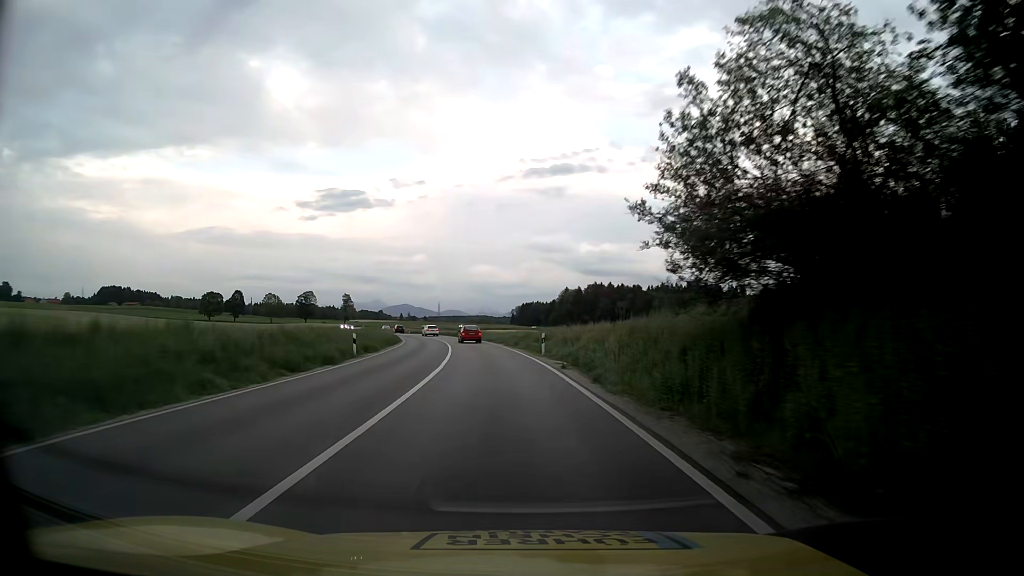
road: primary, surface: asphalt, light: Day
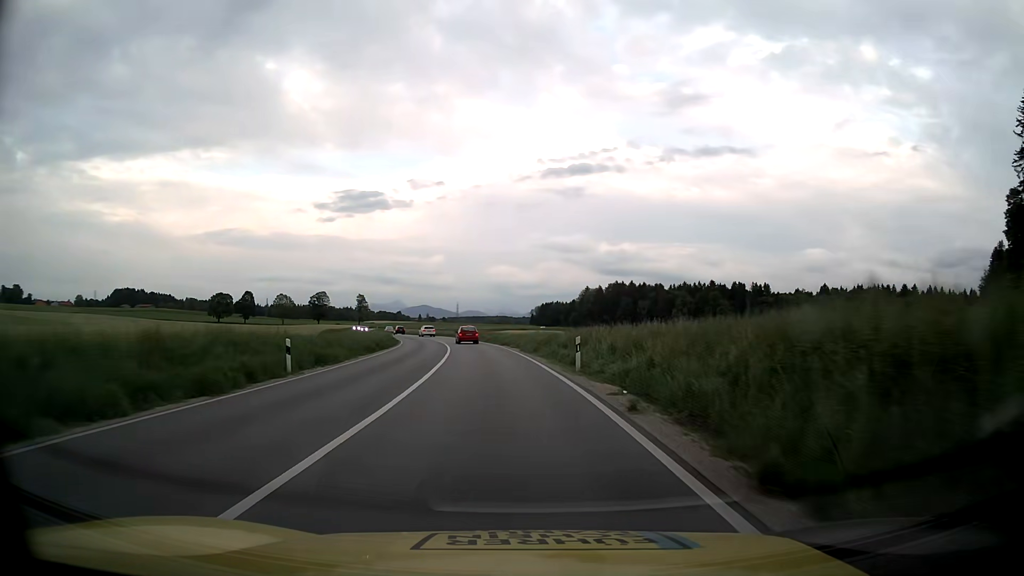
(-0.1, +11.1) m; -2°
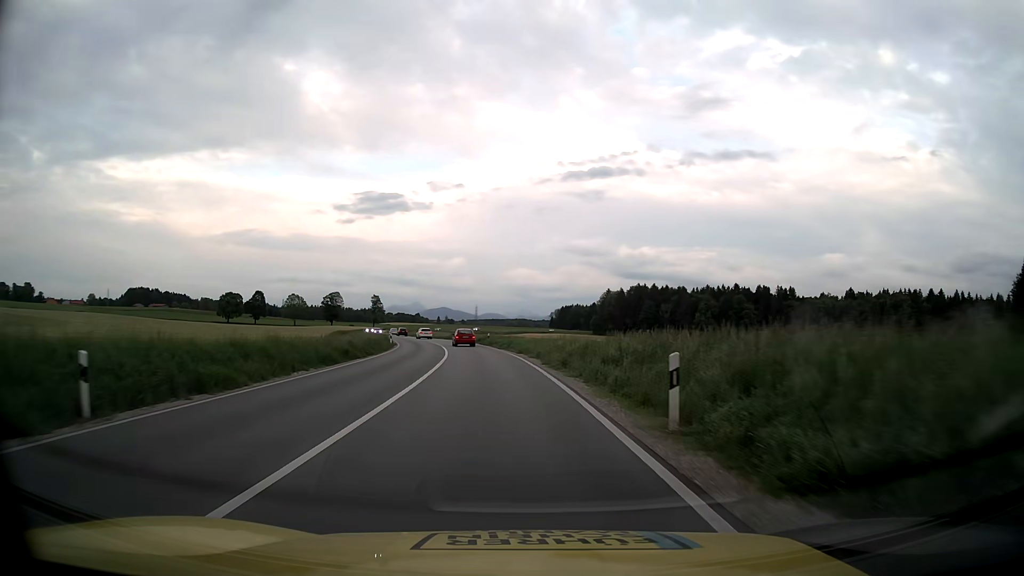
(-0.1, +11.1) m; -2°
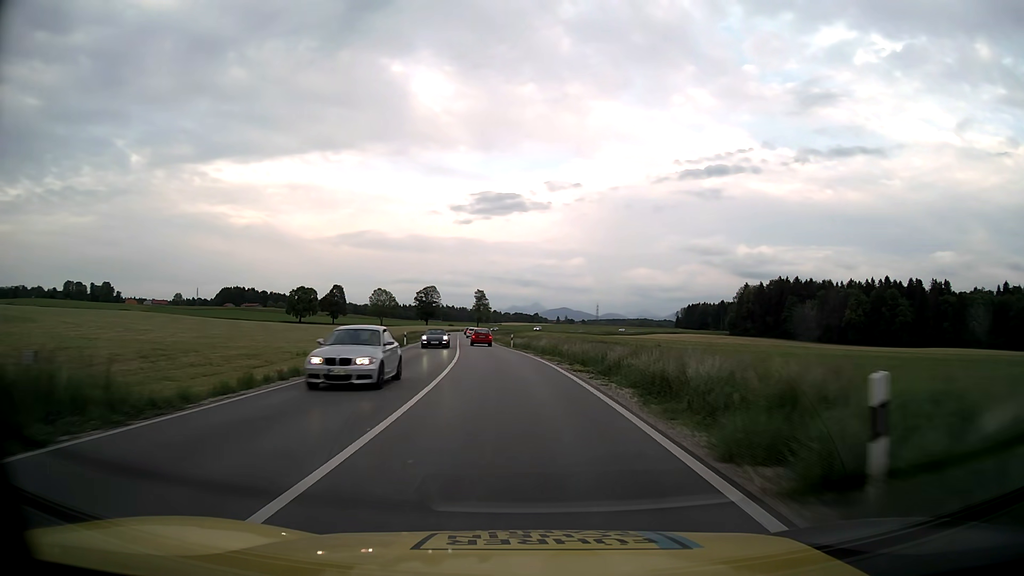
(-4.7, +55.3) m; -10°
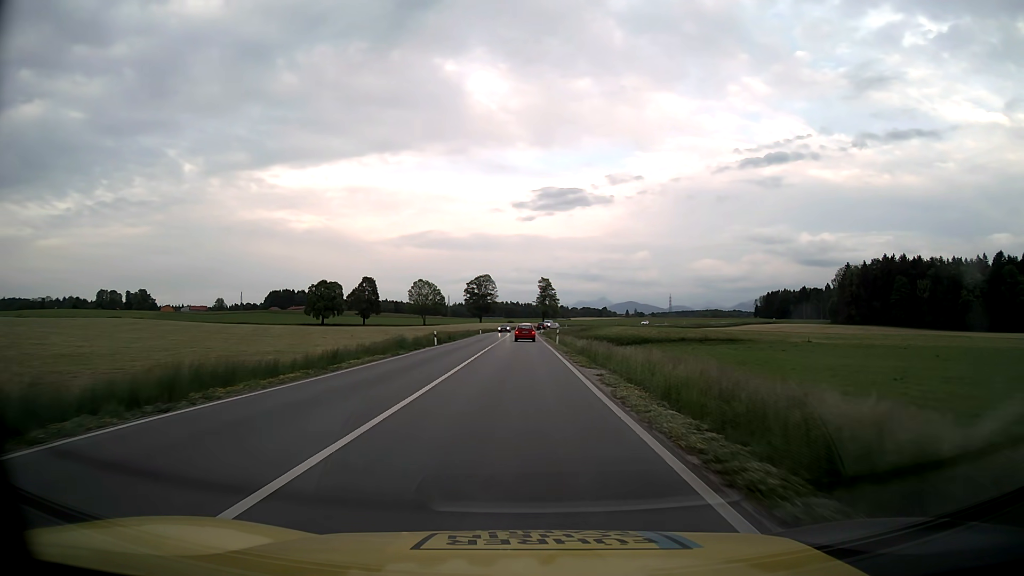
(-3.5, +55.6) m; -6°
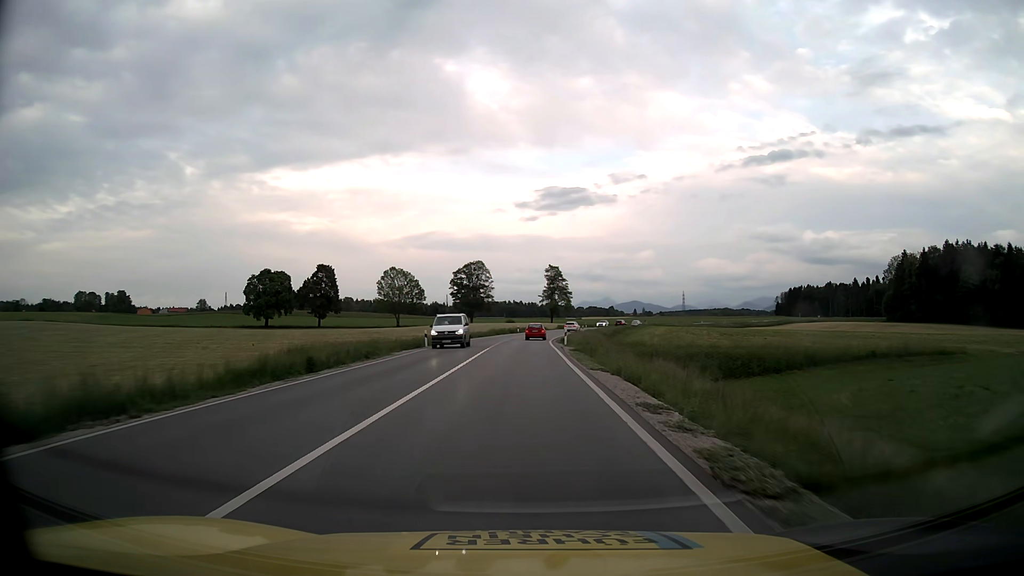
(-0.1, +55.7) m; 0°
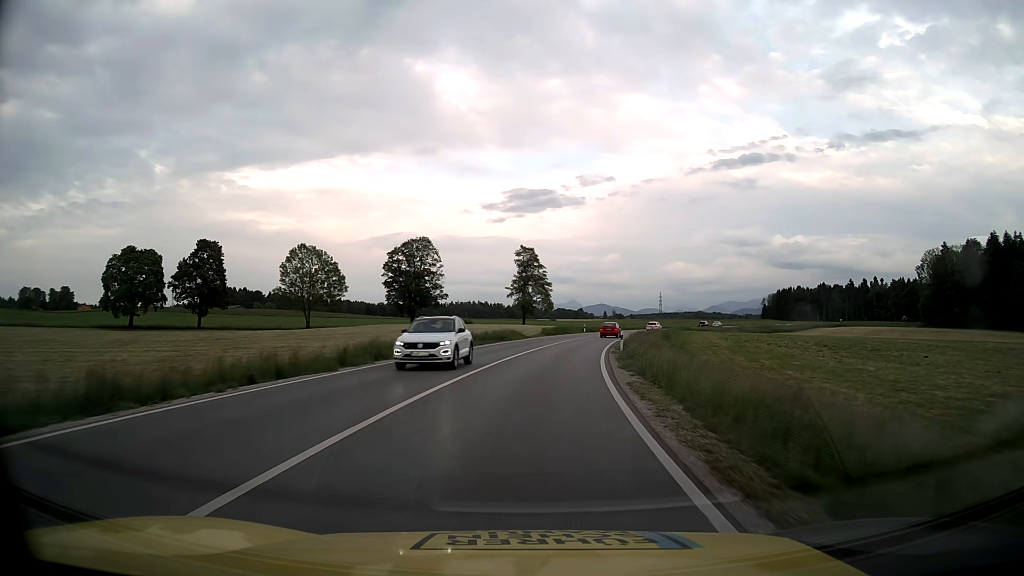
(+0.5, +55.5) m; +3°
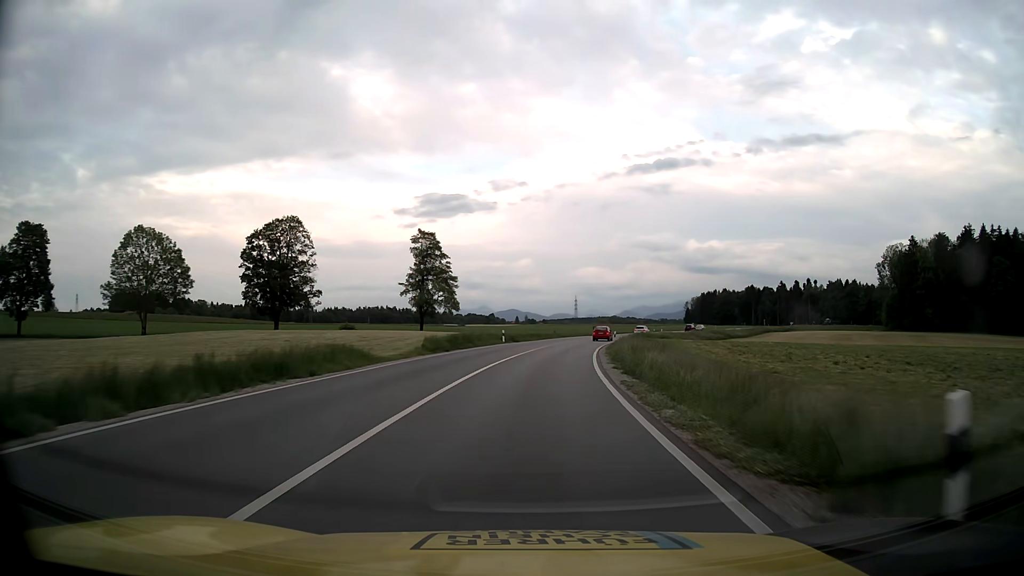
(+2.0, +33.1) m; +7°
(0, +10) (+1, +20) (+1, +30) (+3, +40) (+4, +50) (+6, +60) (+8, +69) (+10, +79) (+13, +89) (+16, +98) m
